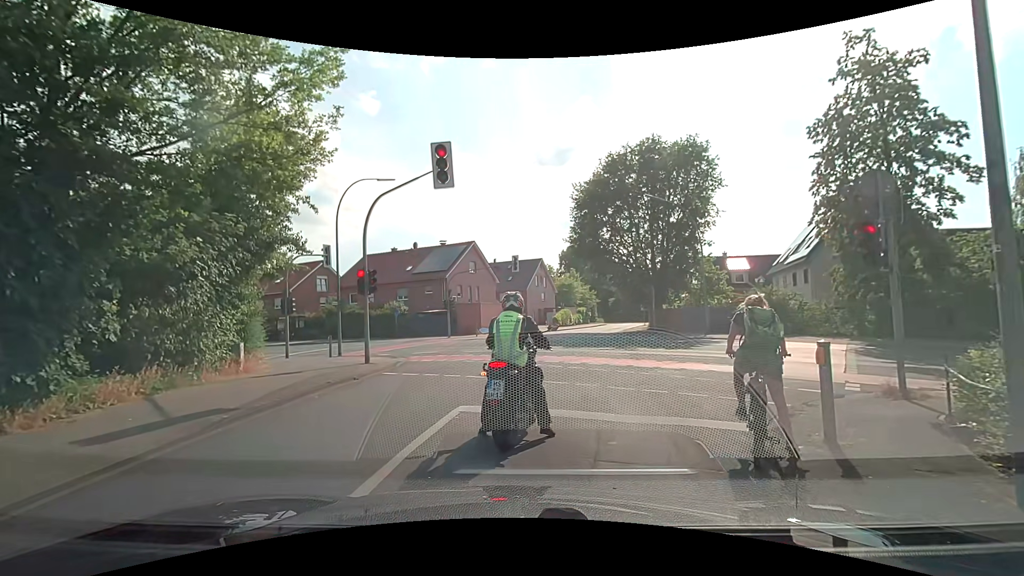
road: residential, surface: asphalt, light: Day
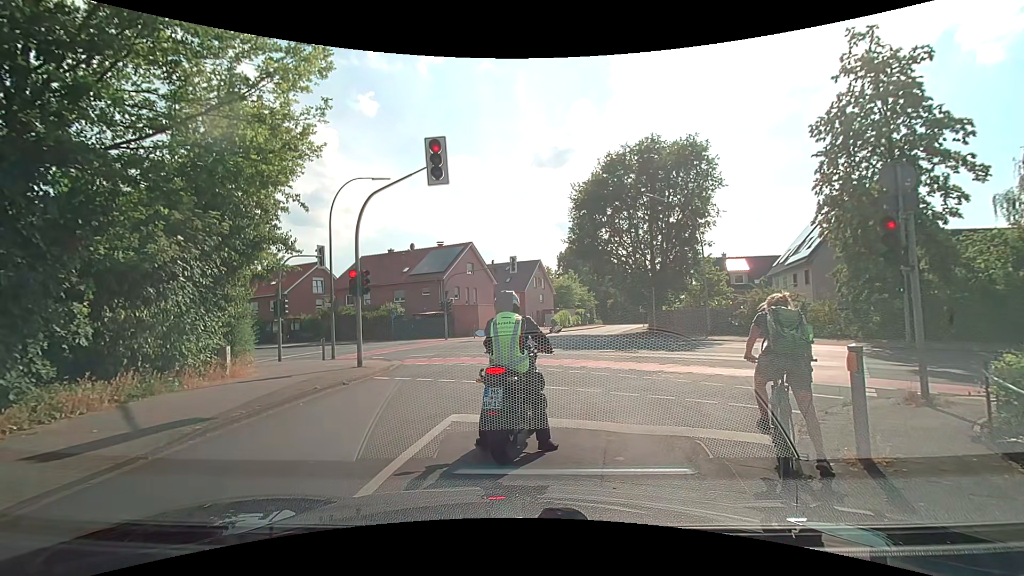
(0.0, +0.6) m; 0°
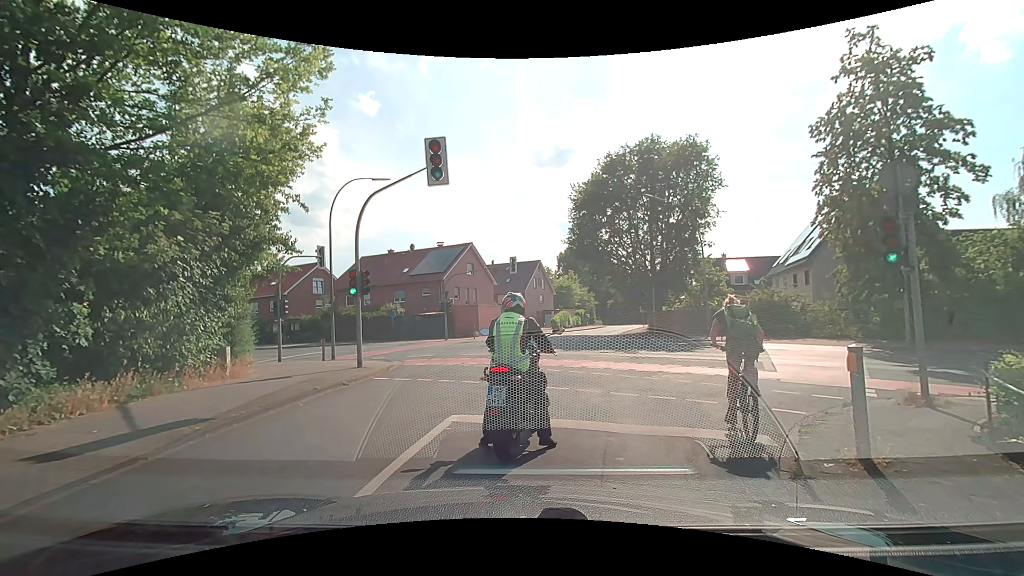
(0.0, 0.0) m; 0°
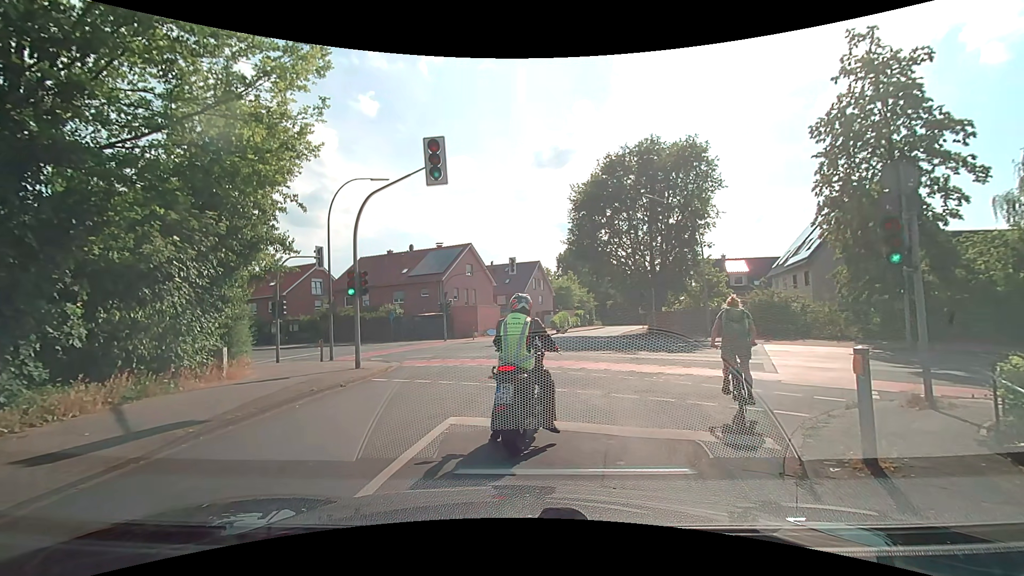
(0.0, +0.1) m; 0°
